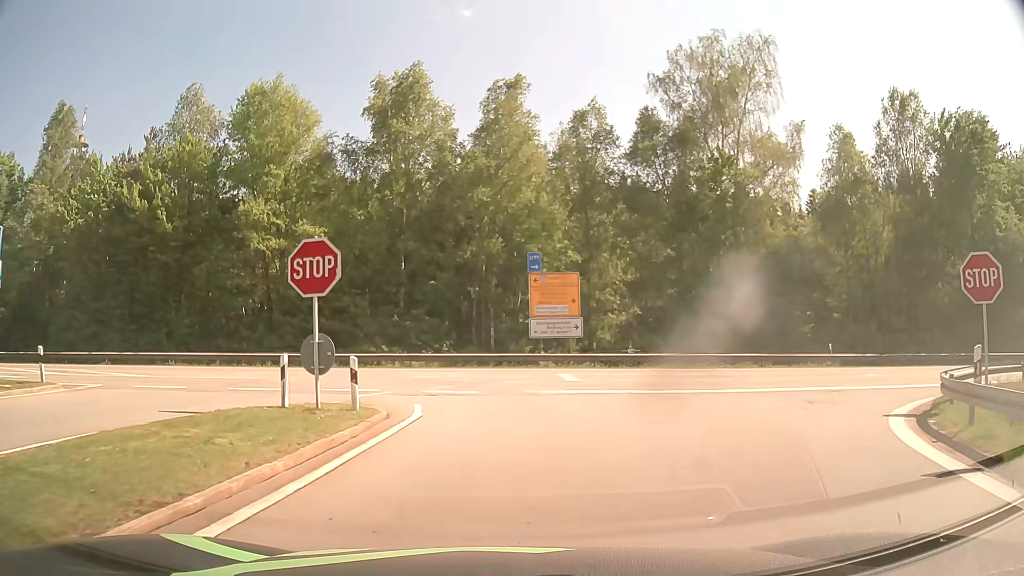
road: motorway_link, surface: asphalt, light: Day
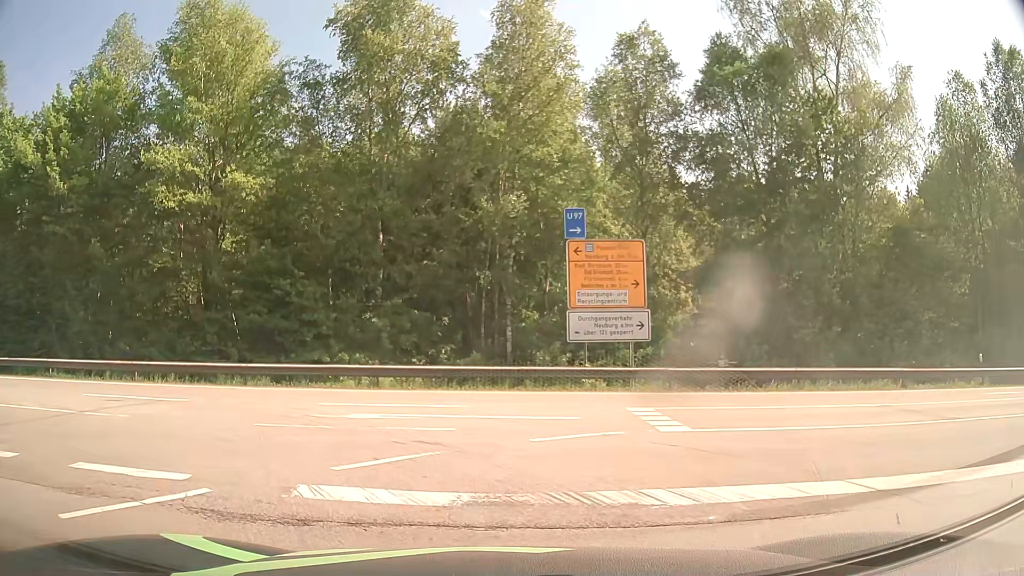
(-0.1, +10.6) m; 0°
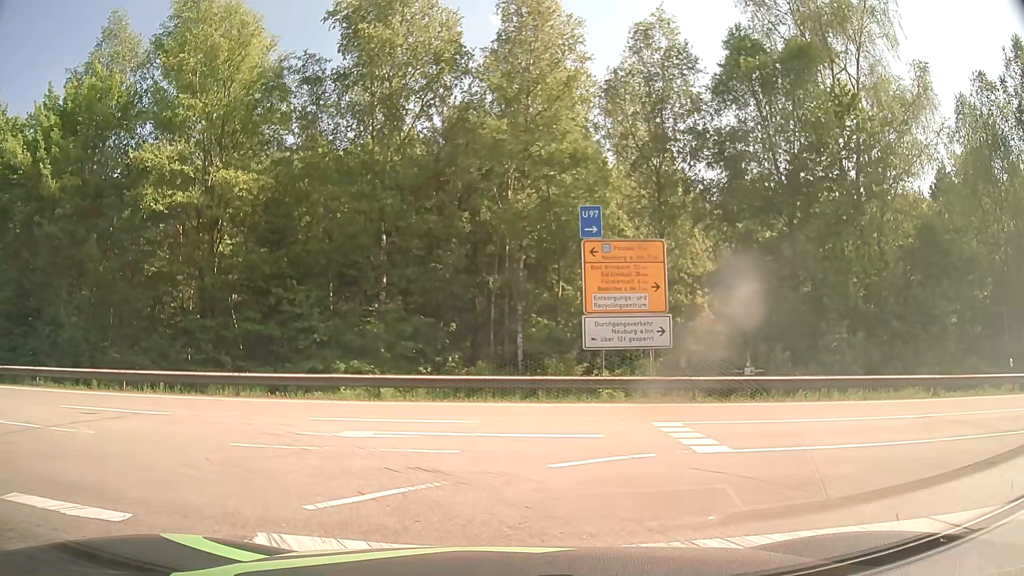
(0.0, +1.4) m; 0°
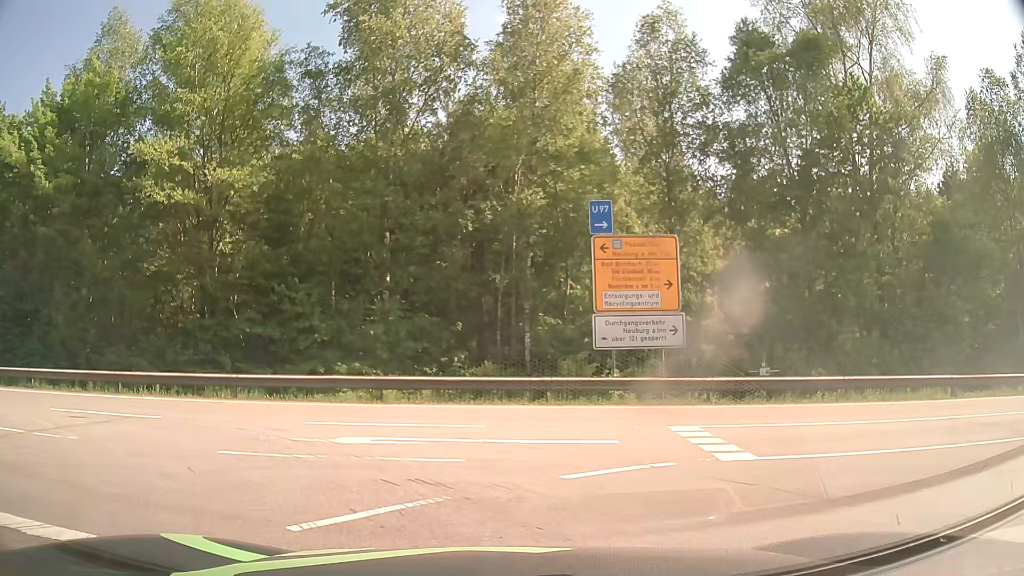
(0.0, +0.6) m; 0°
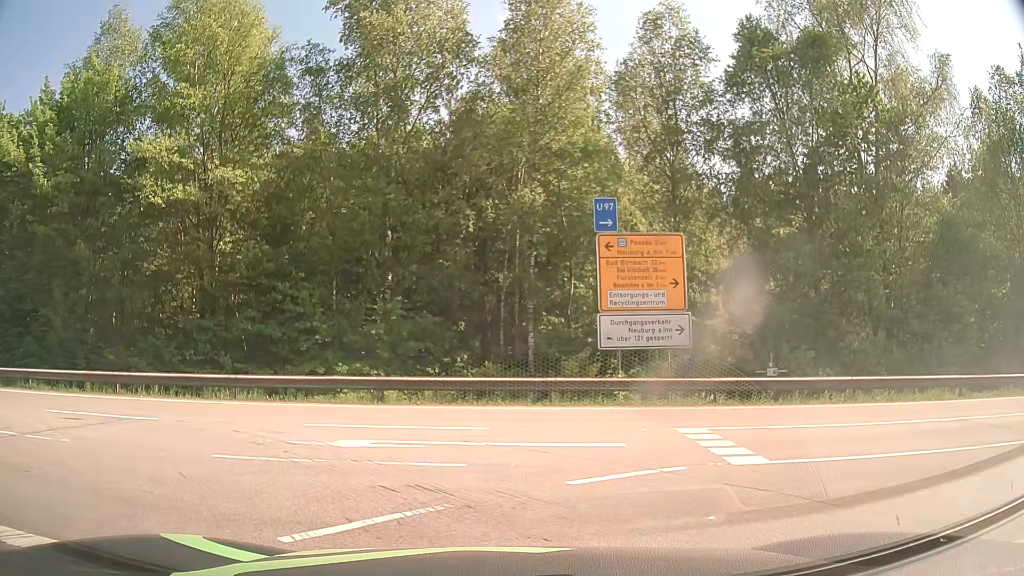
(0.0, +0.3) m; 0°
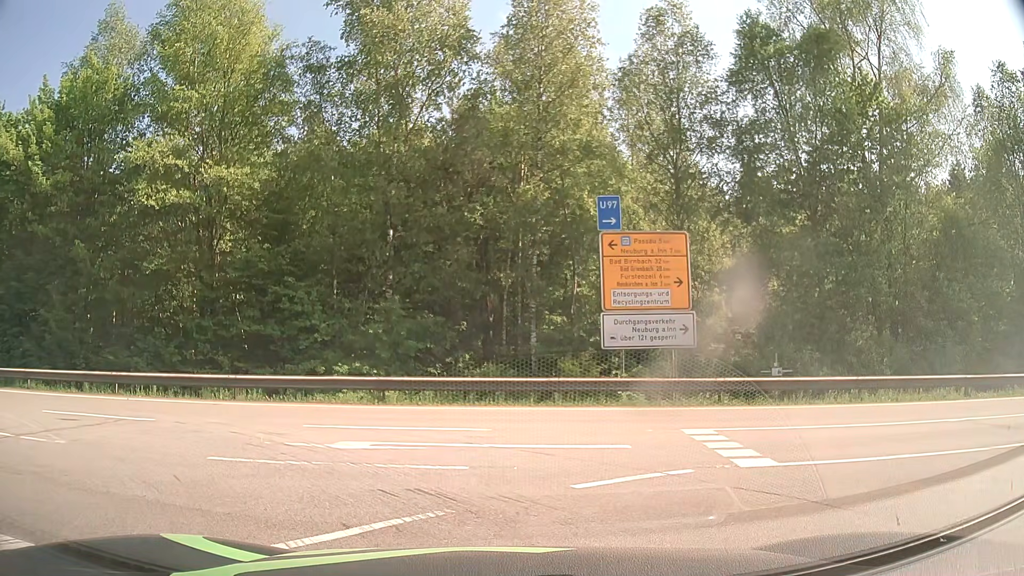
(0.0, +0.3) m; 0°
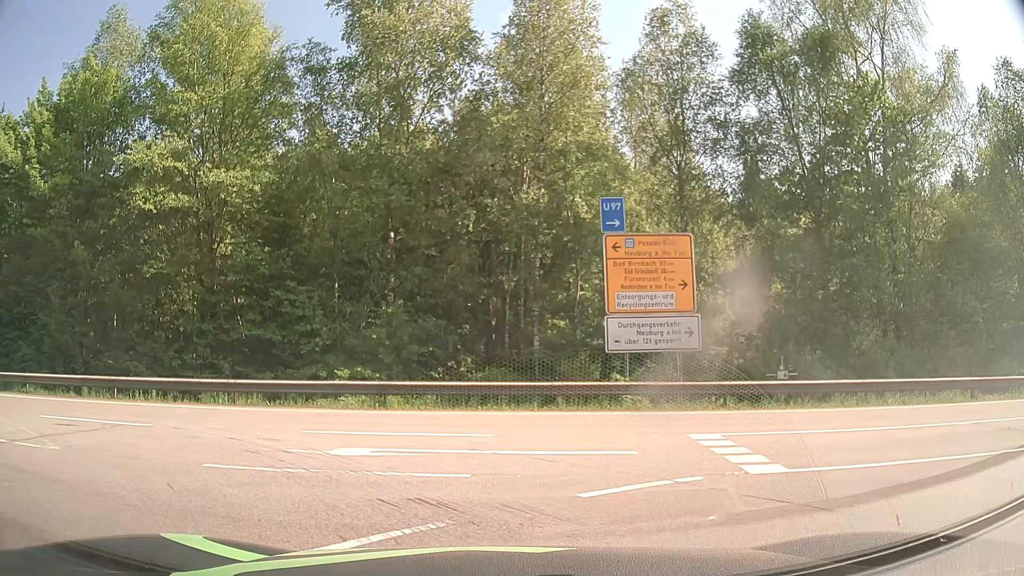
(0.0, +0.2) m; 0°
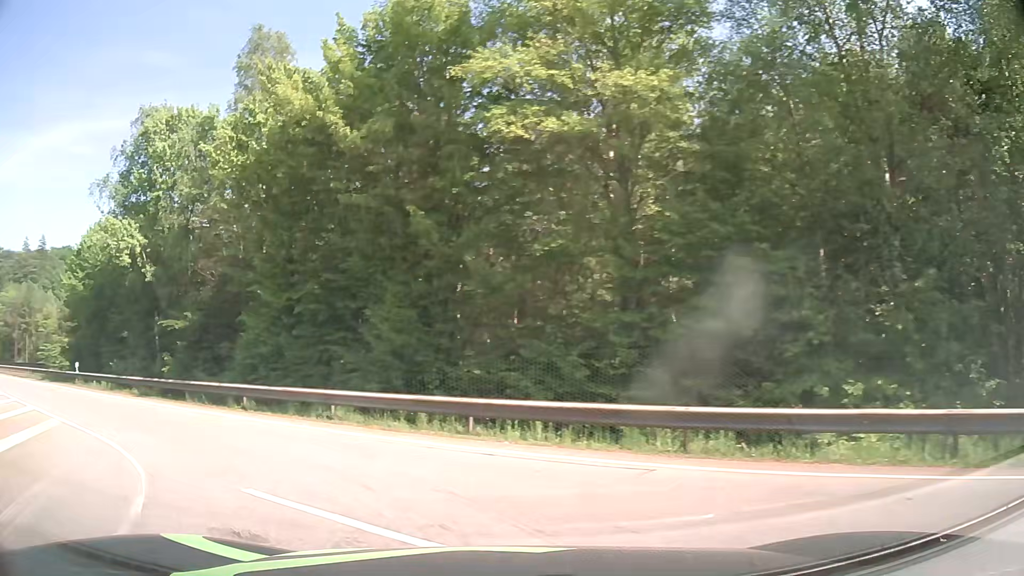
(-2.7, +7.8) m; -37°
(-3, +9) (-11, +16) (-18, +22) (-26, +28) (-34, +34) (-43, +40) (-51, +46) (-59, +52) (-67, +58) (-75, +63) m
